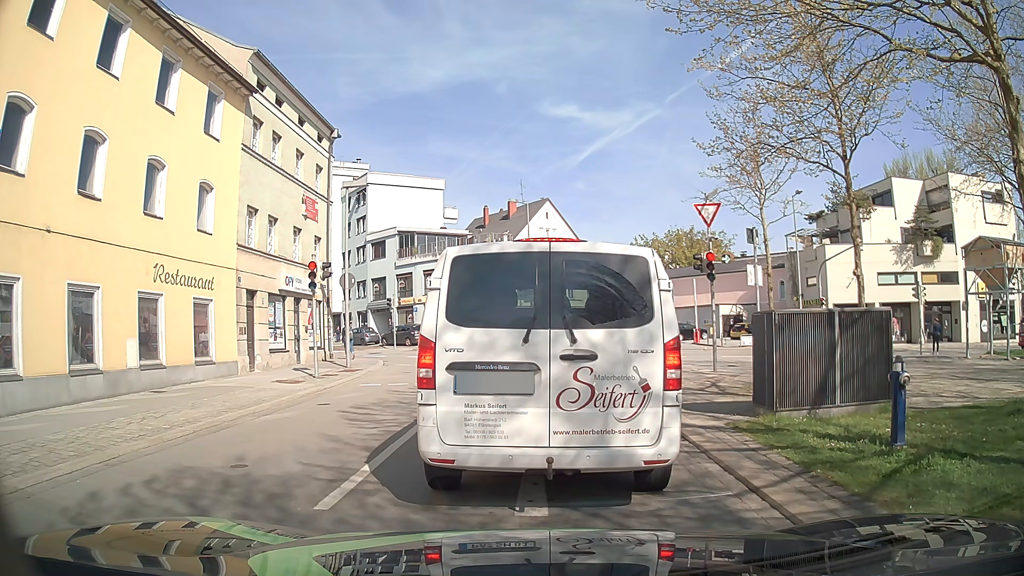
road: tertiary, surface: asphalt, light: Day
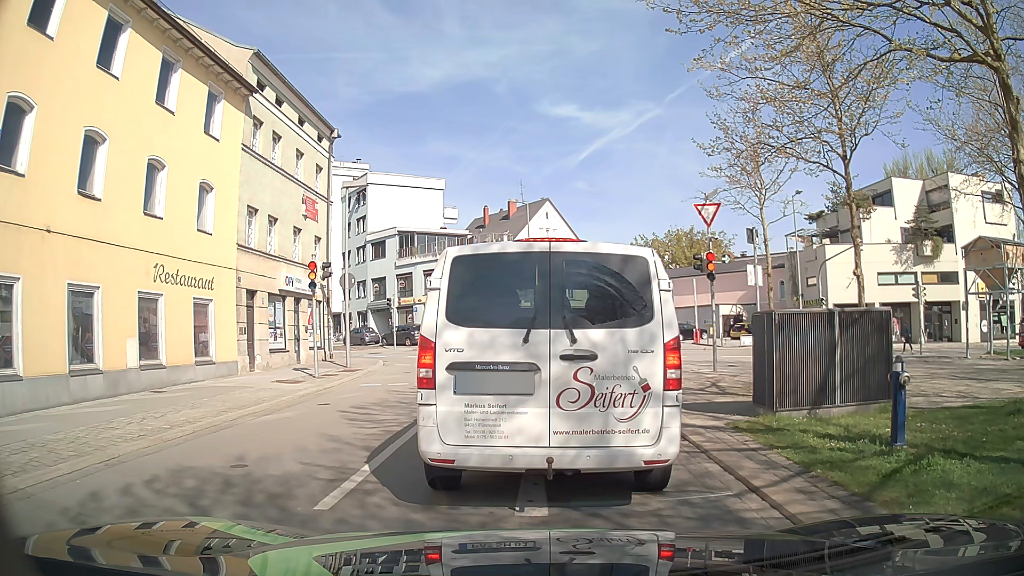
(0.0, 0.0) m; 0°
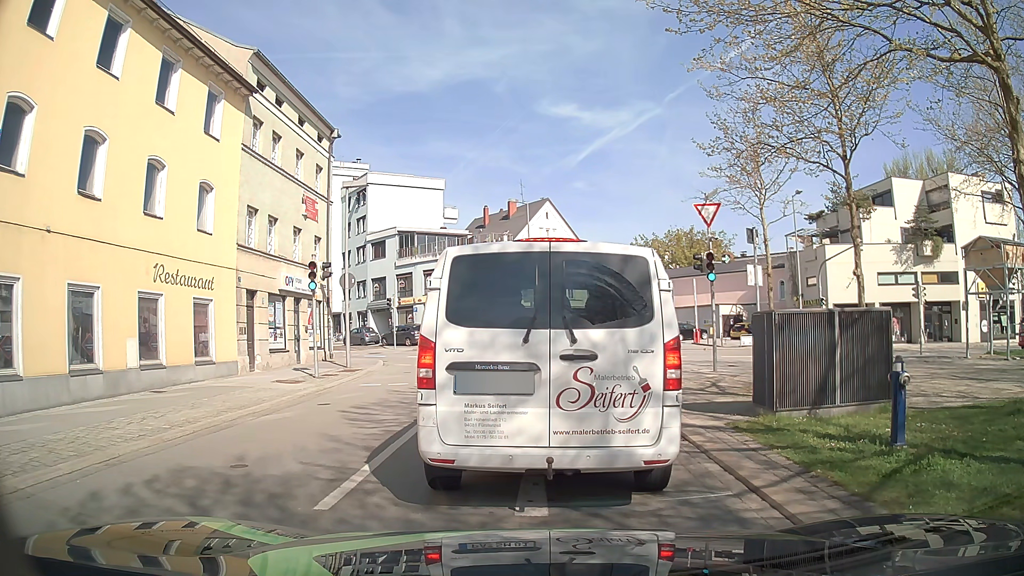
(0.0, 0.0) m; 0°
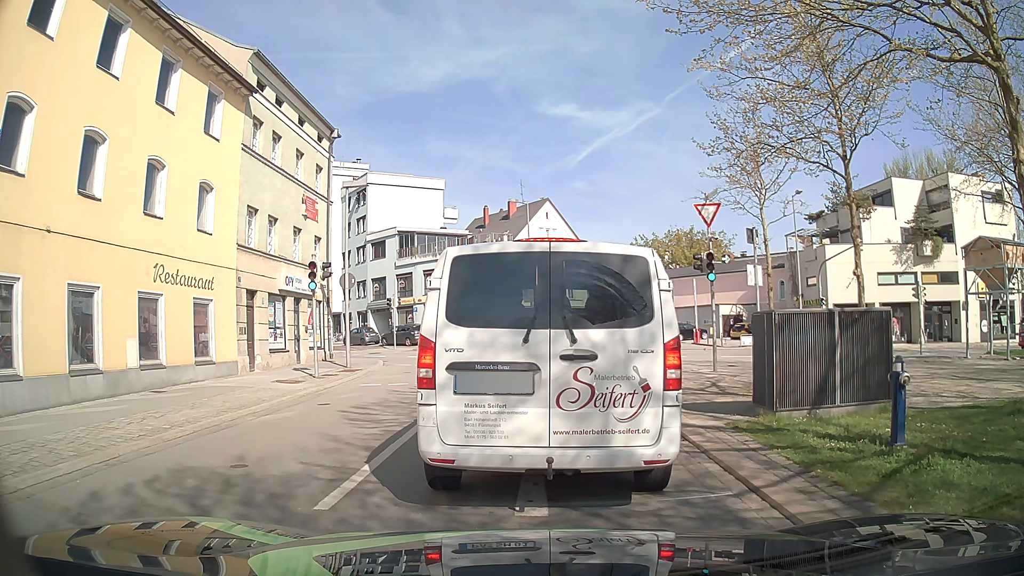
(0.0, 0.0) m; 0°
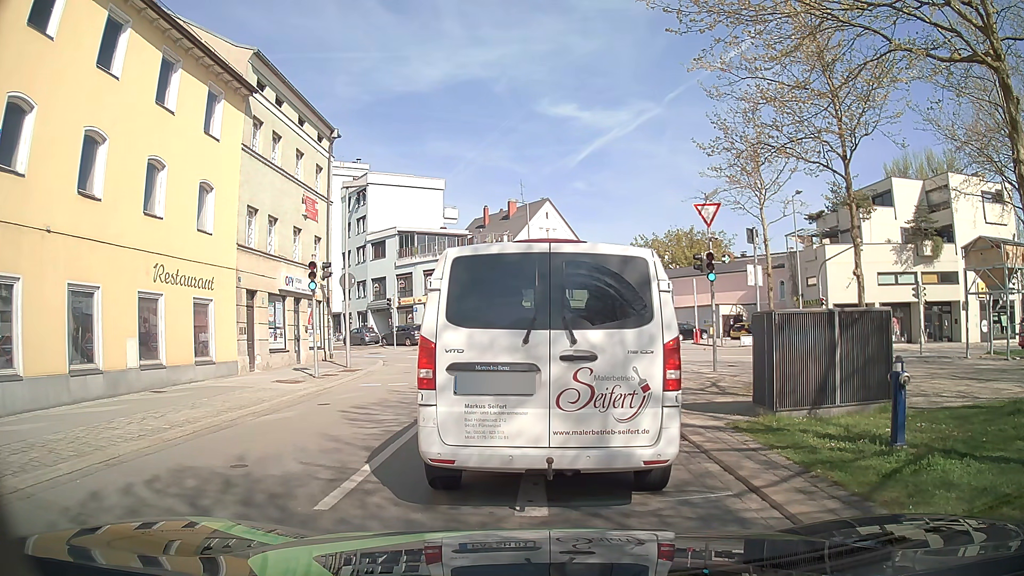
(0.0, 0.0) m; 0°
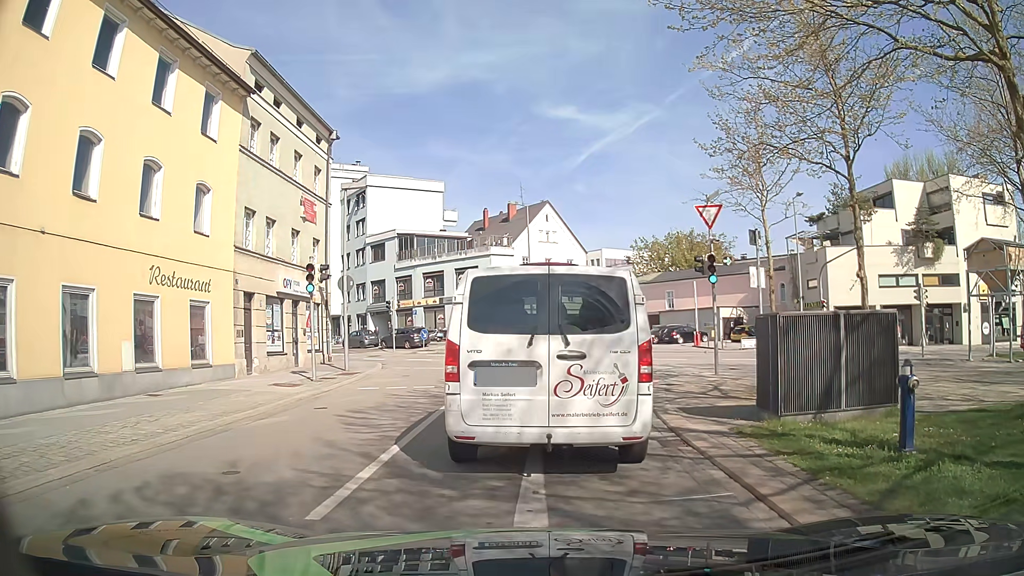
(0.0, +0.2) m; 0°
